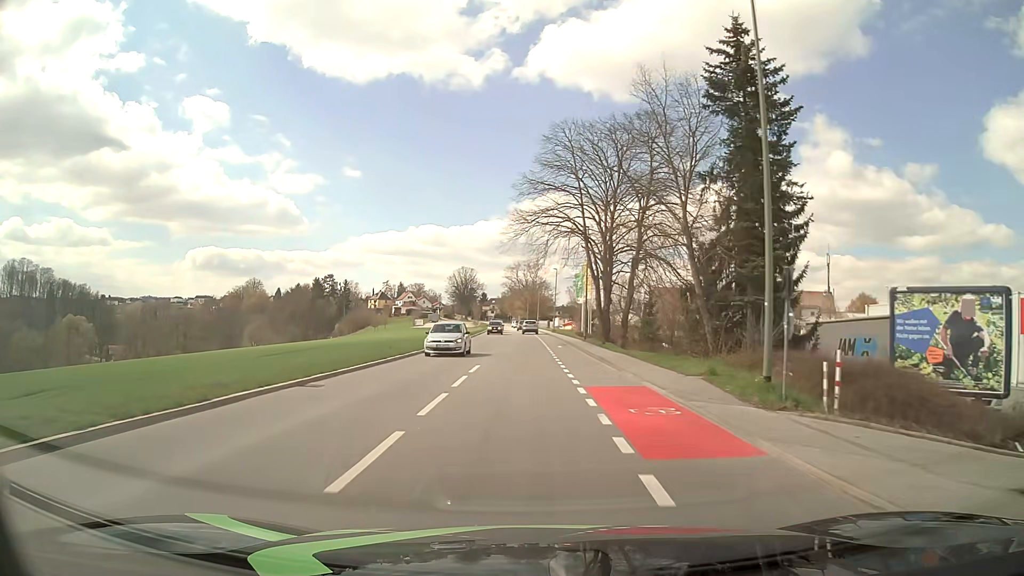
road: tertiary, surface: asphalt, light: Day
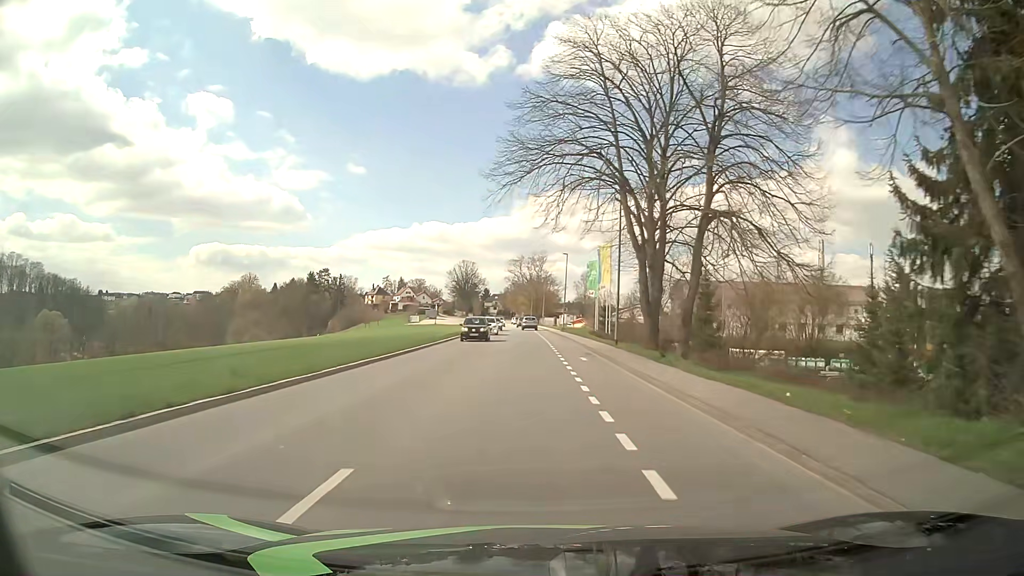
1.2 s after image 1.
(-0.1, +15.8) m; 0°
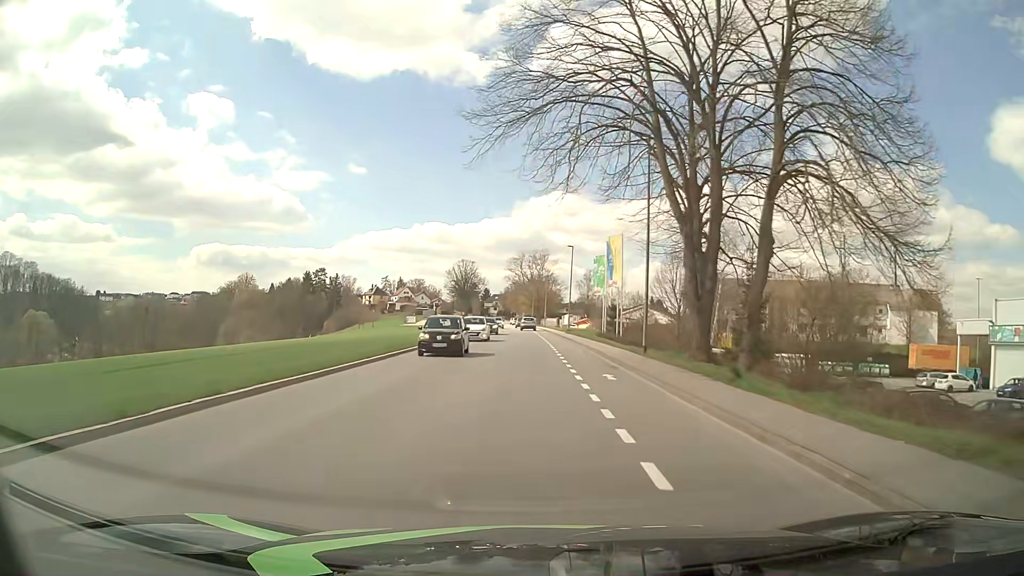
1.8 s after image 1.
(0.0, +7.8) m; 0°
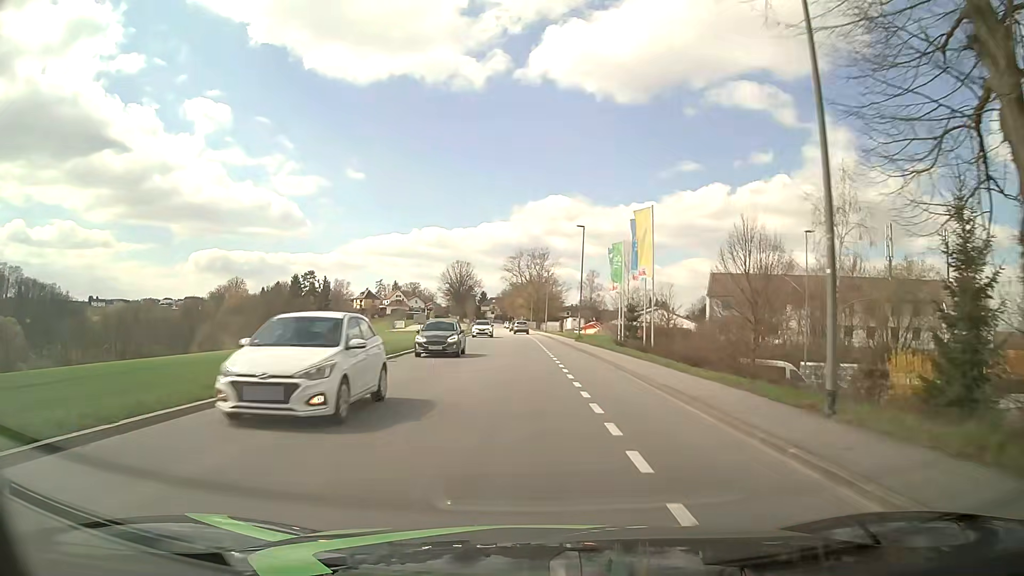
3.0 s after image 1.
(0.0, +15.5) m; 0°
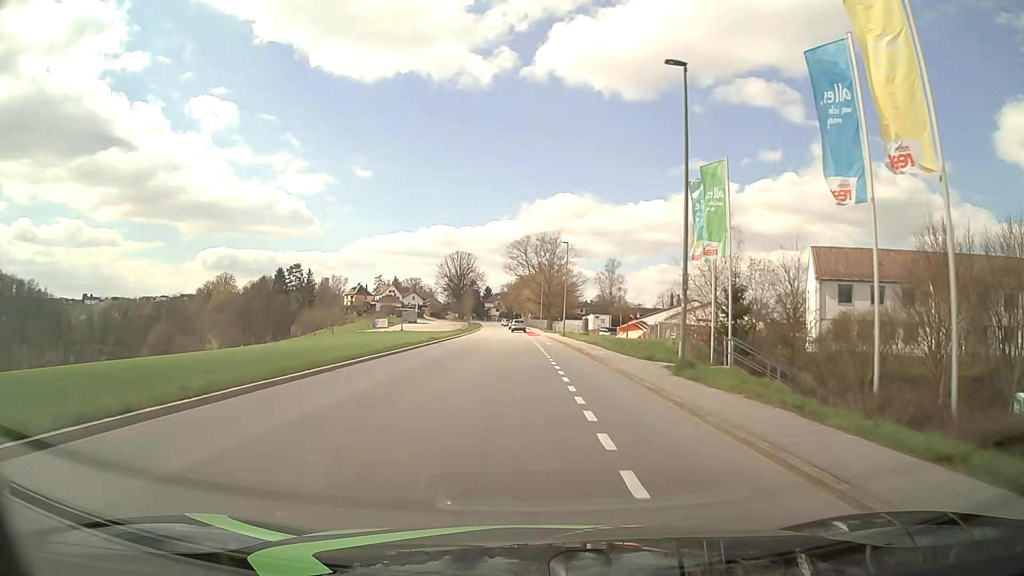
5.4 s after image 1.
(-0.2, +31.1) m; -1°
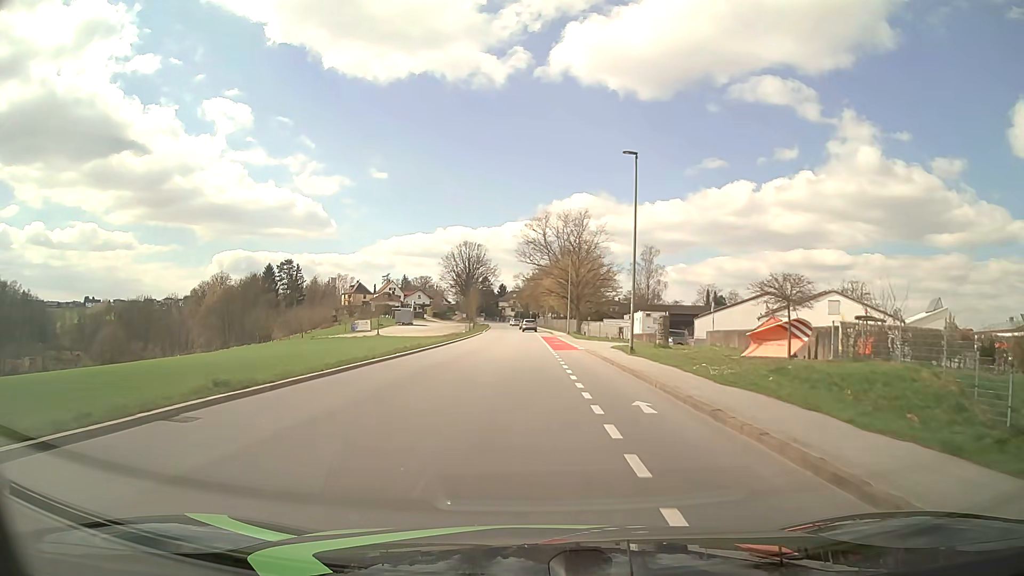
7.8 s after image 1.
(-0.5, +31.4) m; -1°
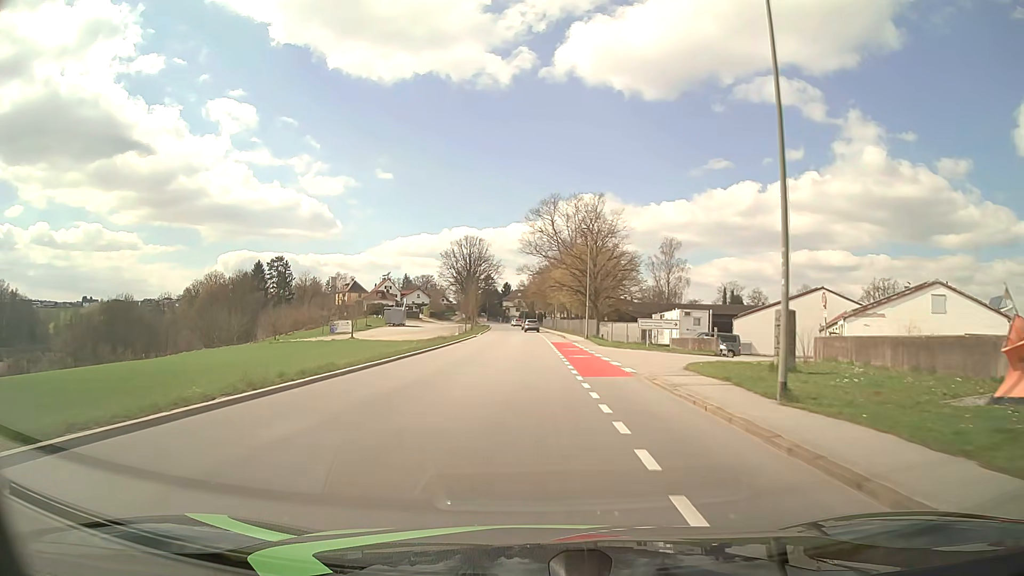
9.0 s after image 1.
(-0.1, +15.8) m; -1°
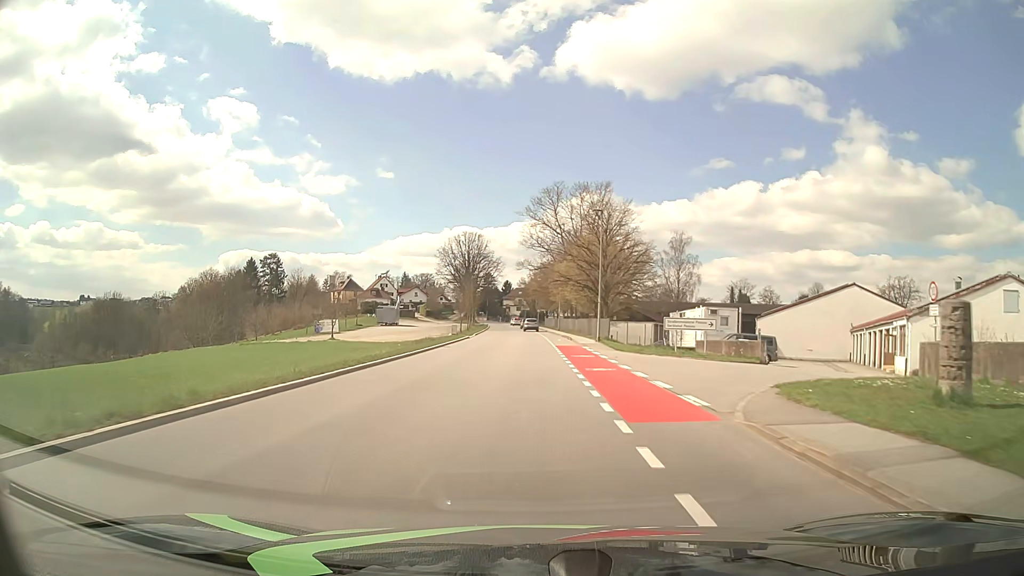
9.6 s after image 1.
(0.0, +7.9) m; 0°
(0, +10) (0, +20) (0, +30) (0, +40) (0, +50) (0, +60) (-1, +70) (-1, +80) (-1, +90) (-2, +100) m
